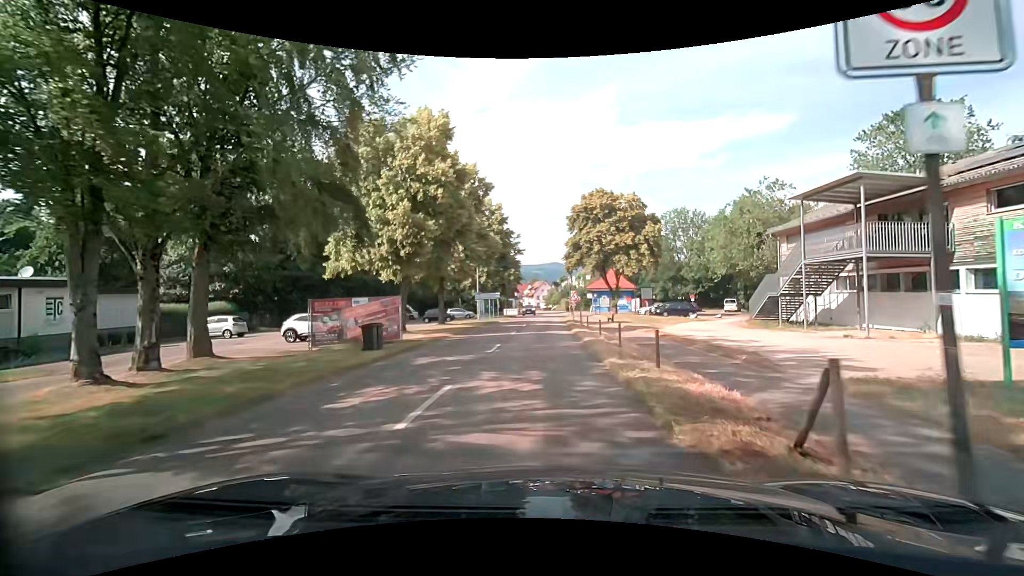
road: unclassified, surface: asphalt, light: Day
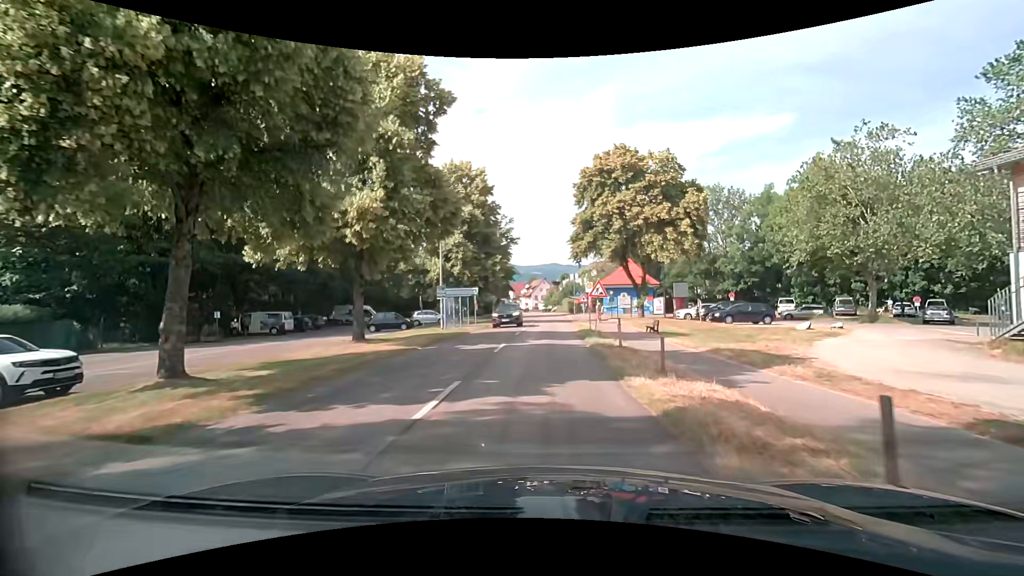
(0.0, +17.4) m; 0°
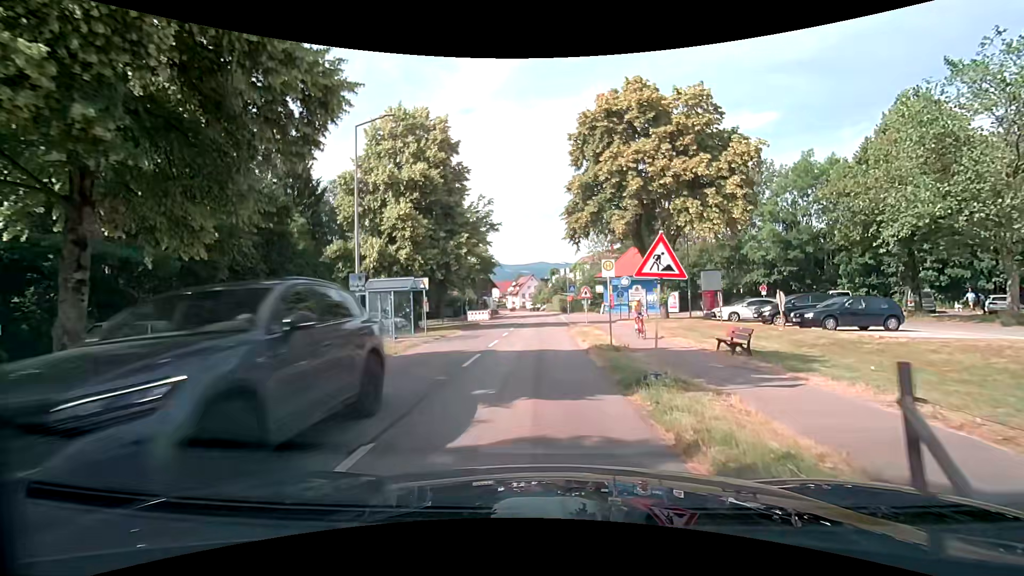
(+0.2, +13.0) m; +2°
(0, +10) (0, +20) (0, +30) (0, +40) (0, +50) (0, +60) (-1, +70) (-1, +80) (-2, +90) (-3, +100) m
